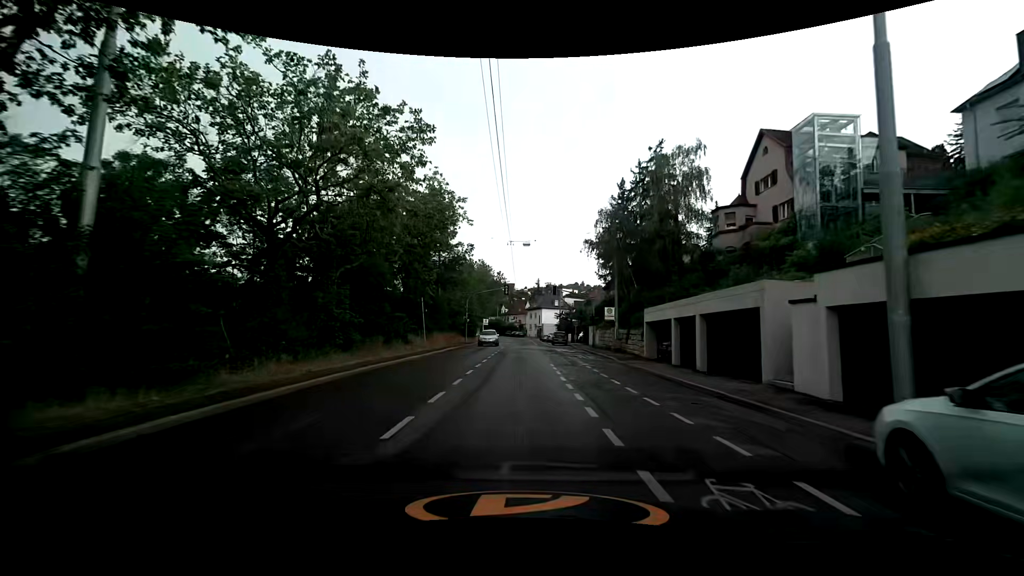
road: secondary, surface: asphalt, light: Day
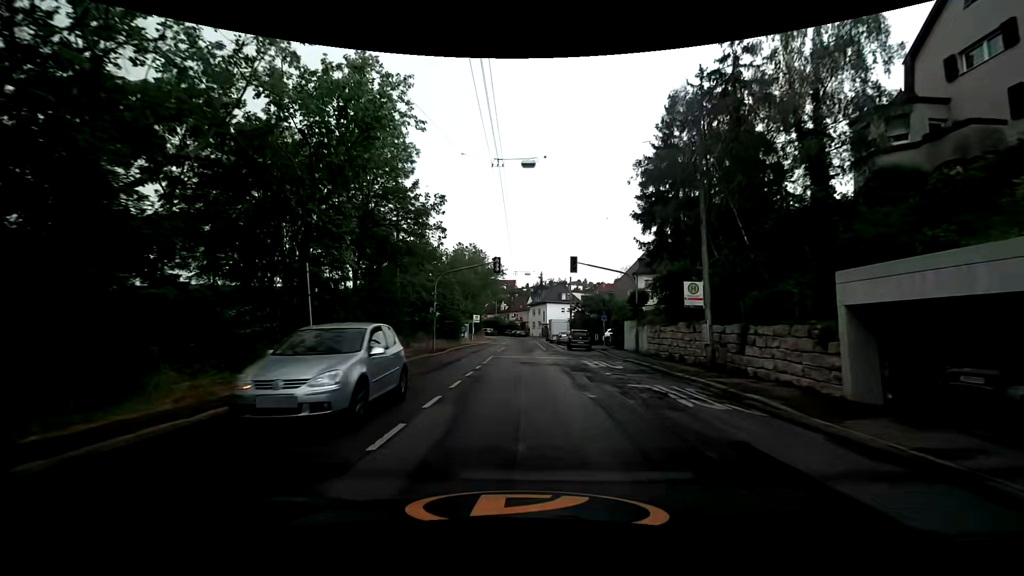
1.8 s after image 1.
(-0.1, +18.6) m; 0°
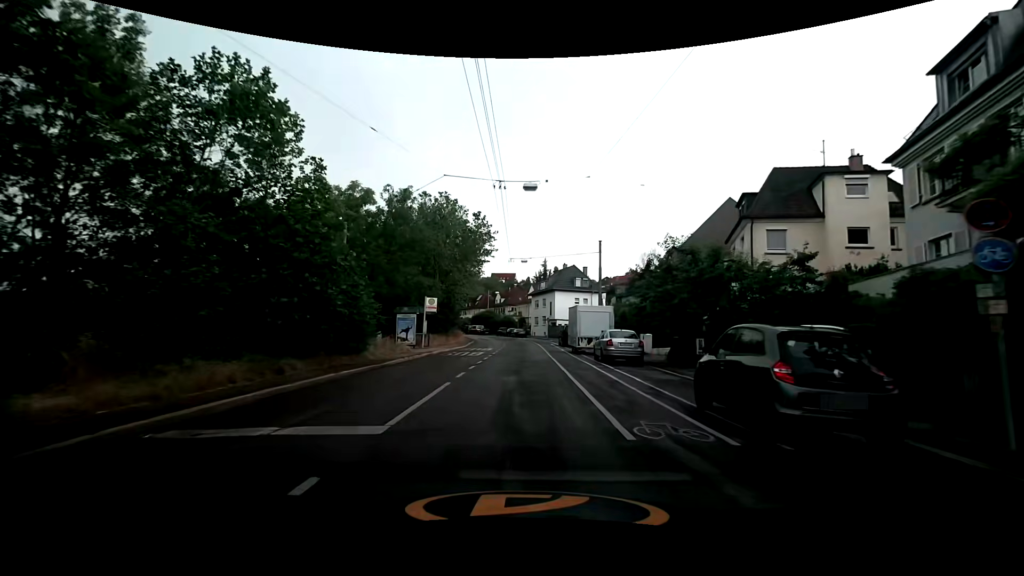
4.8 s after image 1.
(-0.1, +30.2) m; 0°
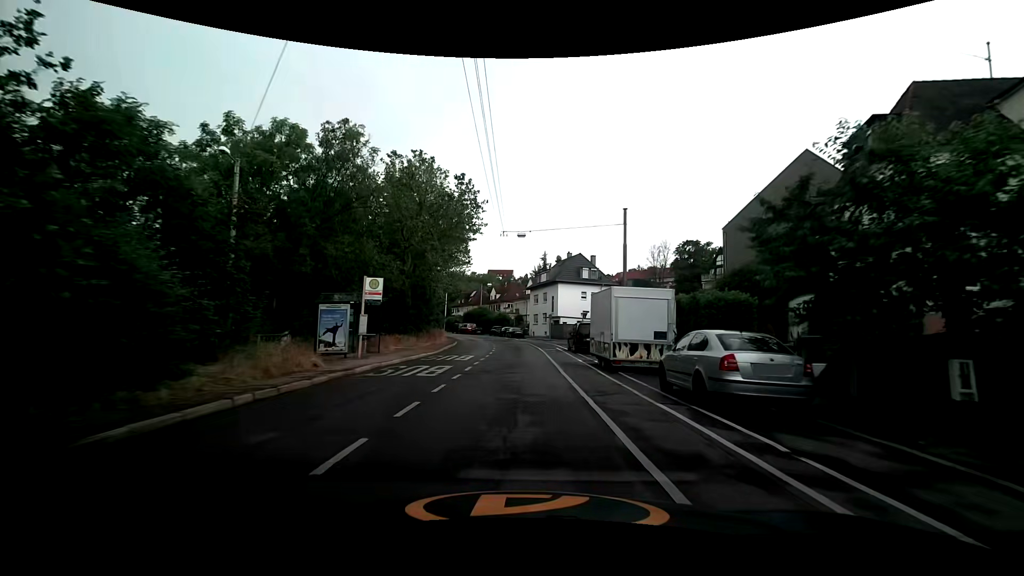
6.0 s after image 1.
(0.0, +12.3) m; +1°
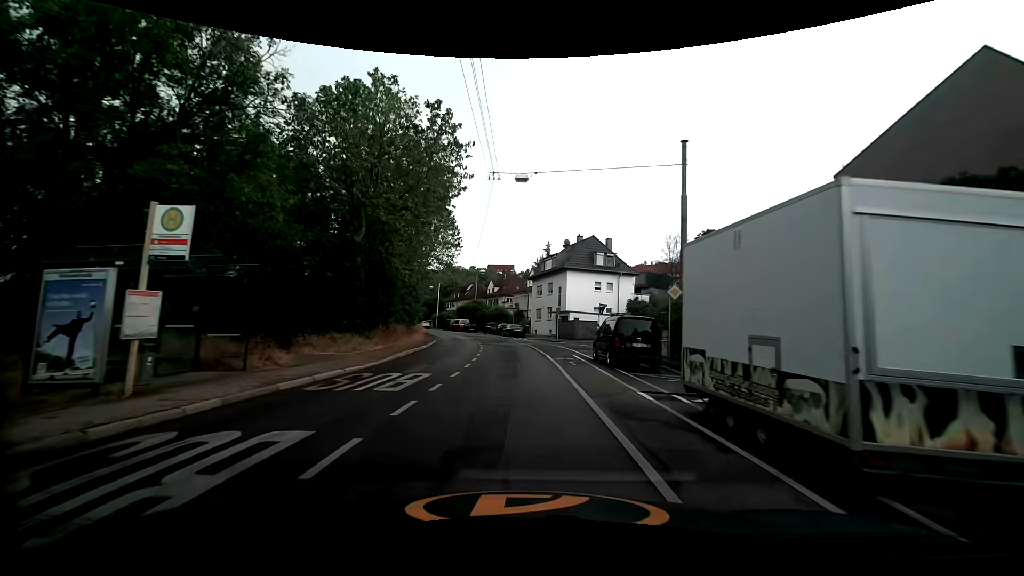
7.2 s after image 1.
(-0.1, +12.2) m; 0°
(0, +10) (0, +20) (-1, +30) (-2, +40) (-4, +50) (-6, +60) (-9, +69) (-13, +78) (-17, +88) (-21, +97) m
